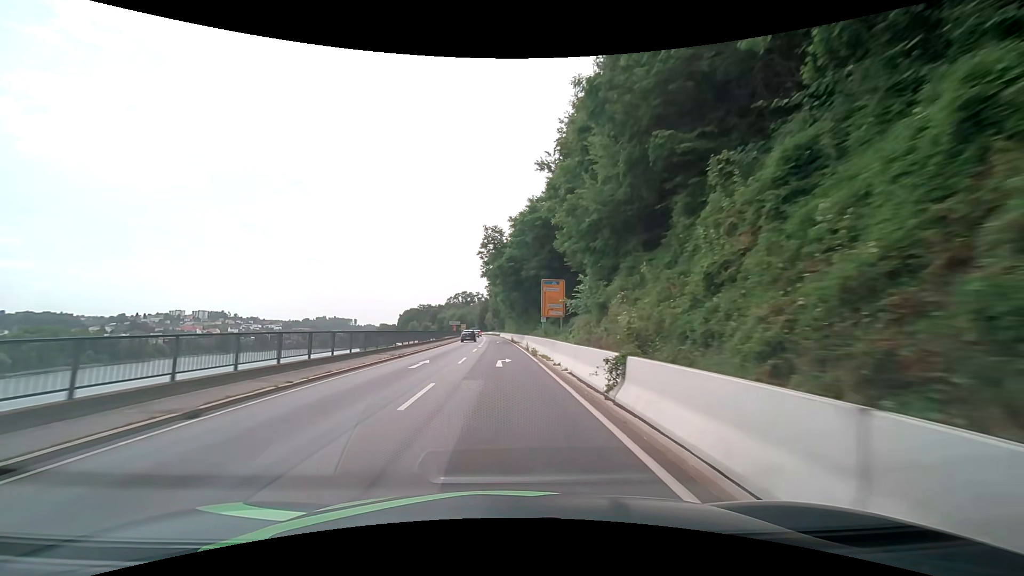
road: primary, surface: asphalt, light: Day
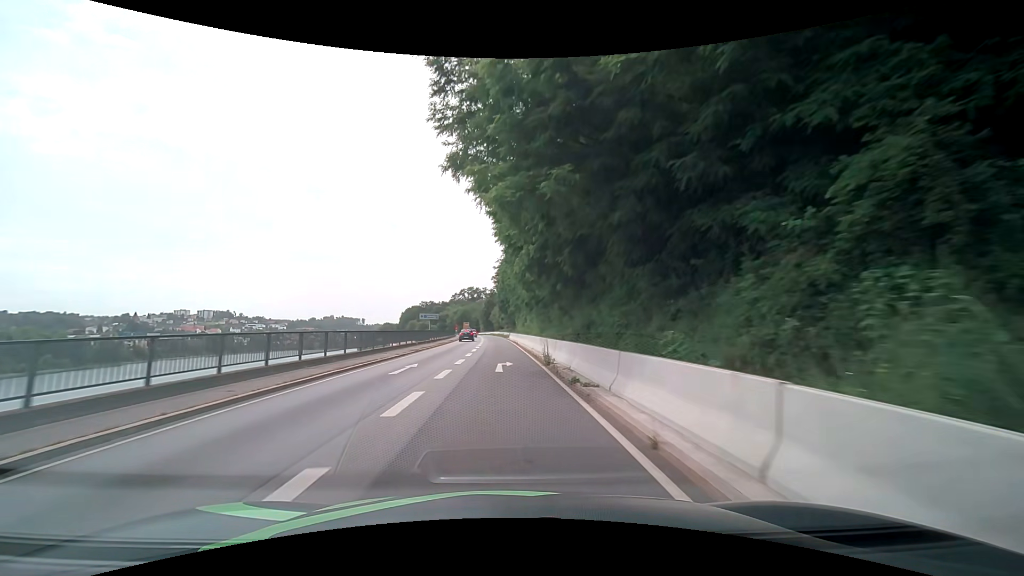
(-0.5, +41.0) m; -1°
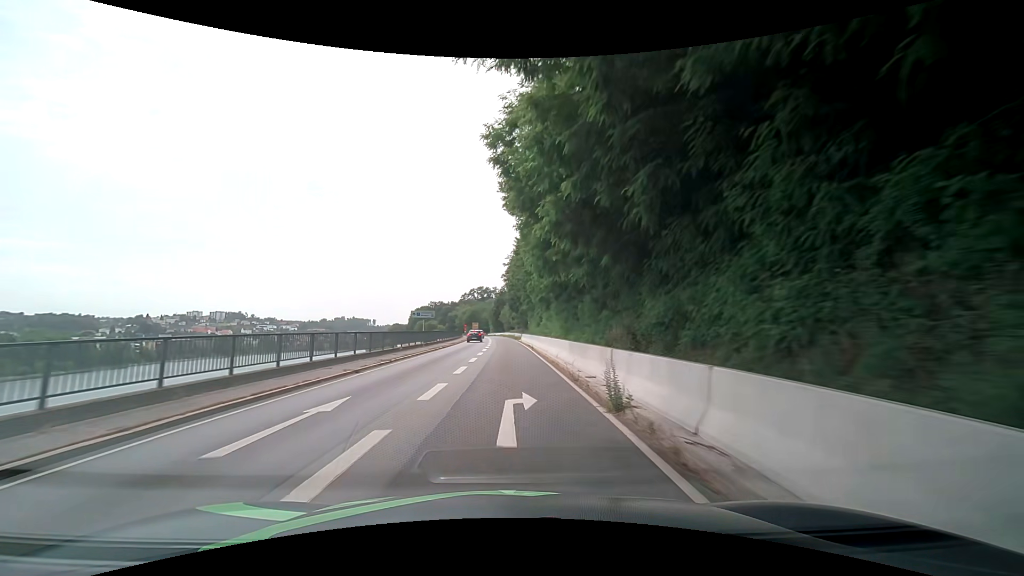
(-0.1, +10.2) m; -1°
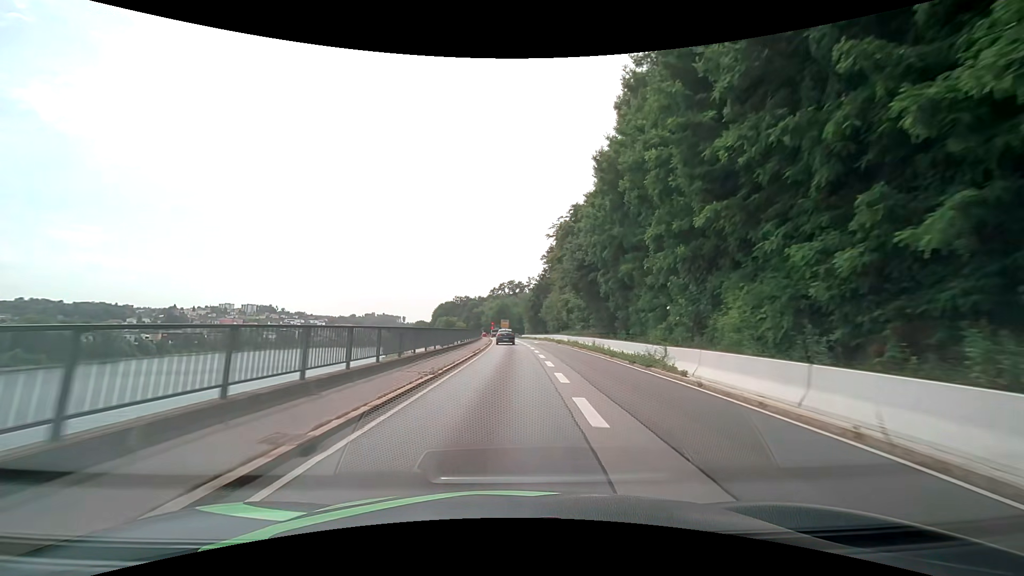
(-2.7, +50.9) m; -4°
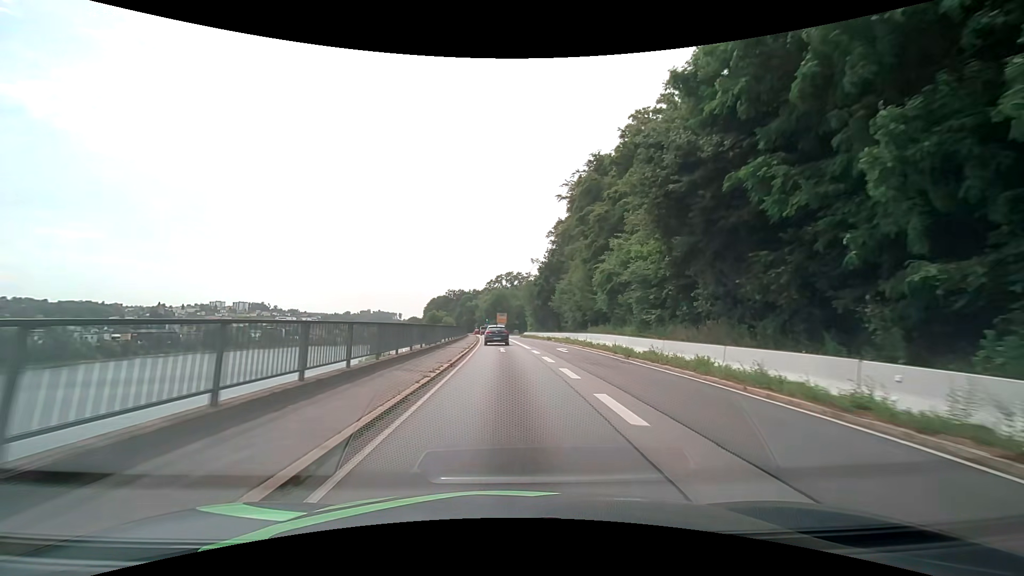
(+0.3, +30.1) m; 0°
(0, +10) (0, +20) (0, +30) (0, +40) (-1, +50) (-1, +60) (-2, +70) (-2, +80) (-3, +90) (-4, +100) m
